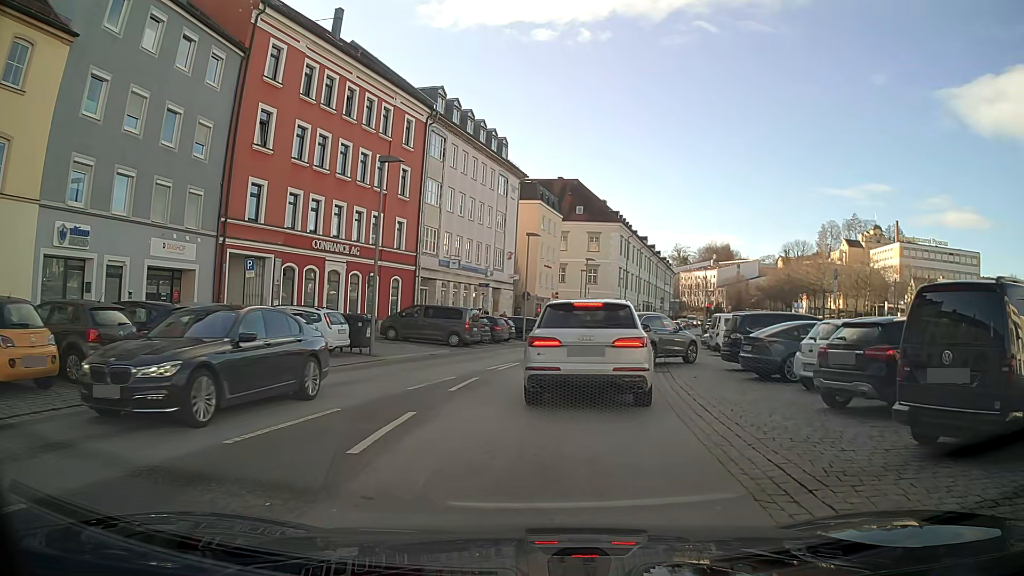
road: tertiary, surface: asphalt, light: Day
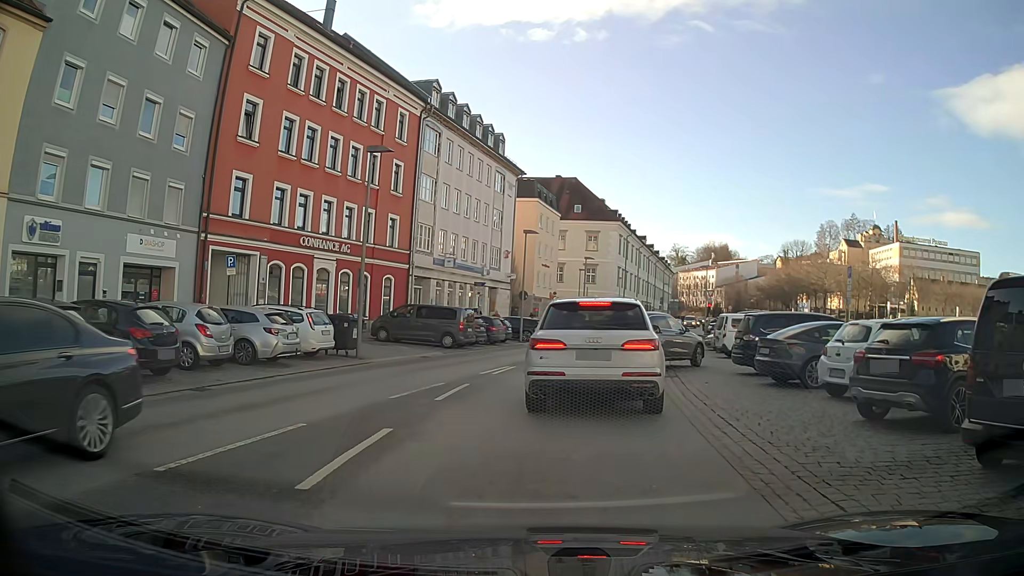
(0.0, +1.4) m; 0°
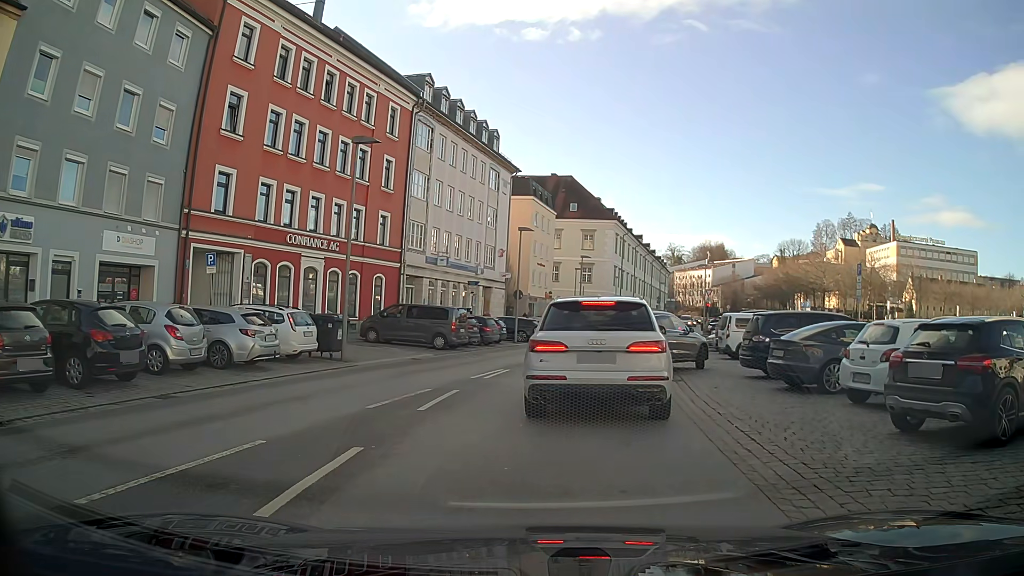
(0.0, +1.2) m; 0°
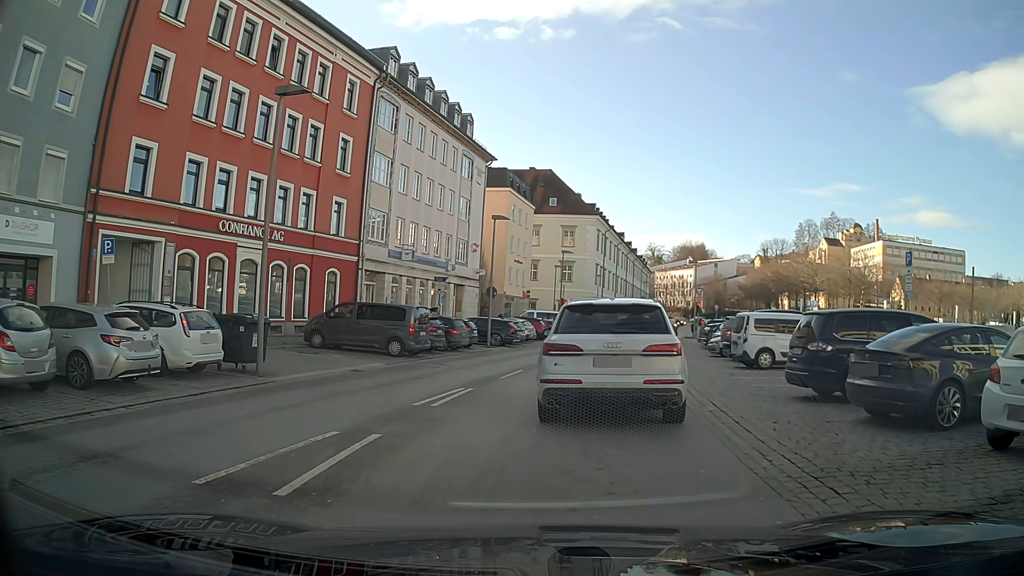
(+0.1, +4.9) m; +1°
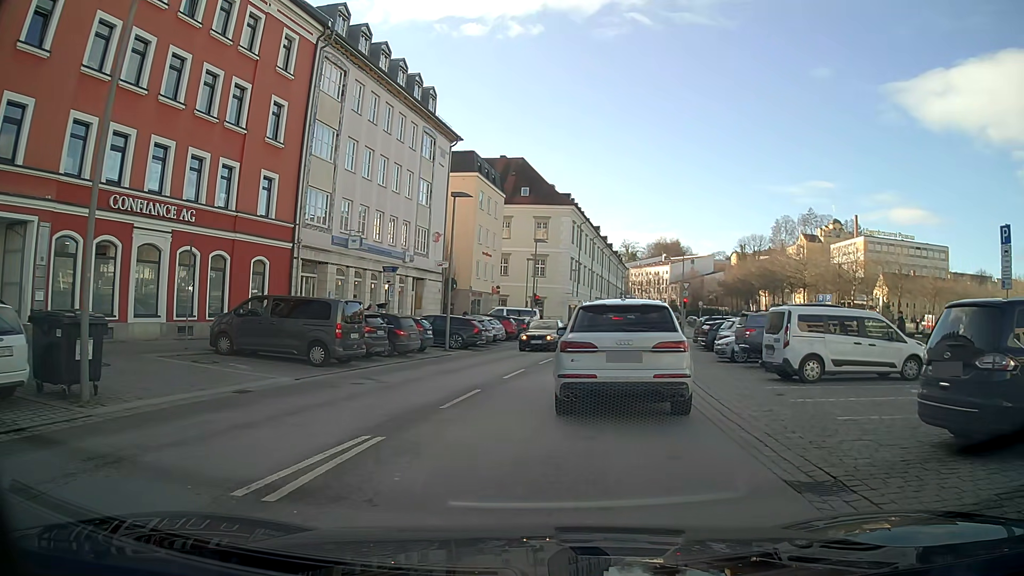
(+0.2, +6.0) m; +3°
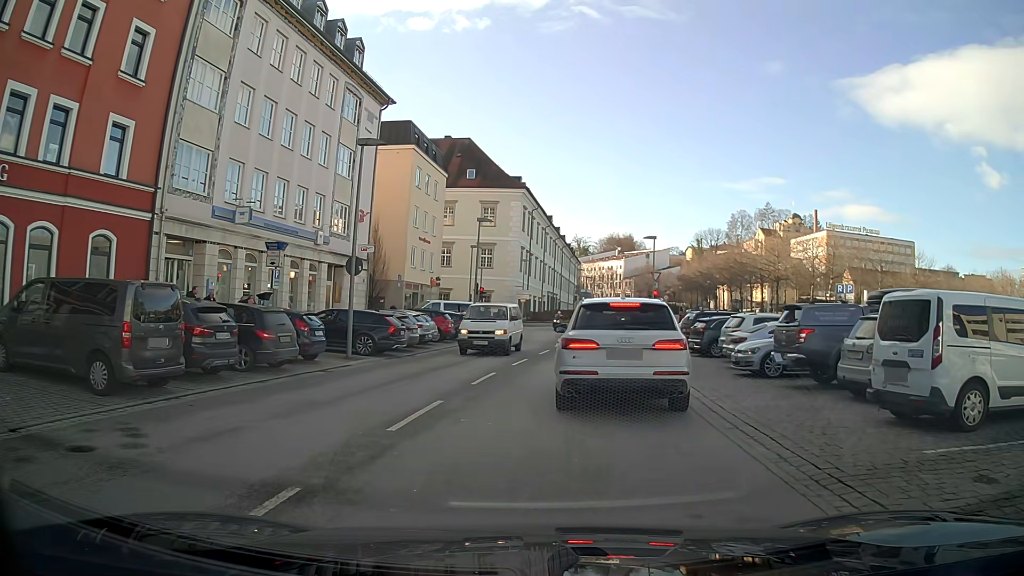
(+0.3, +8.2) m; +4°
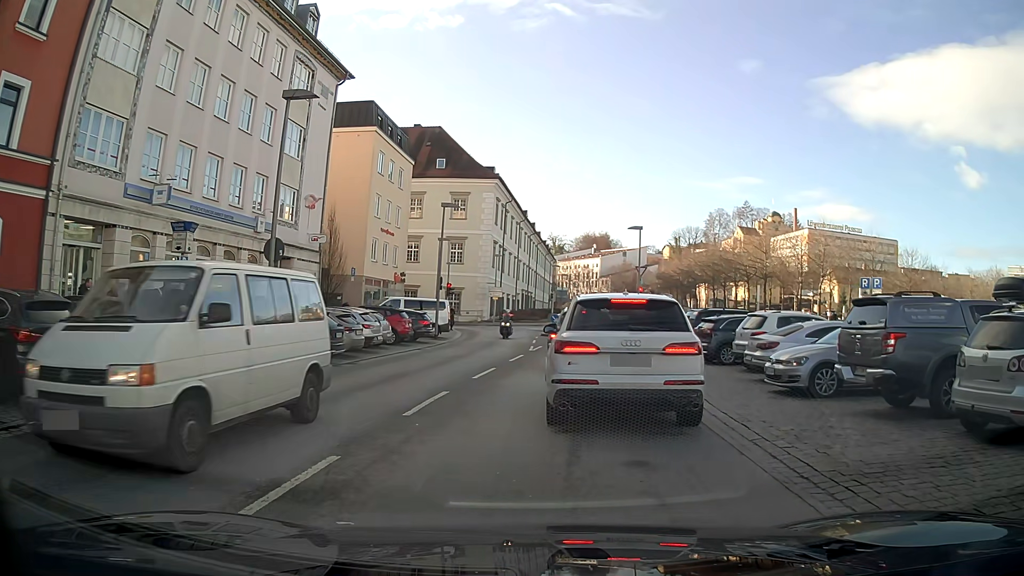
(+0.1, +4.6) m; +2°
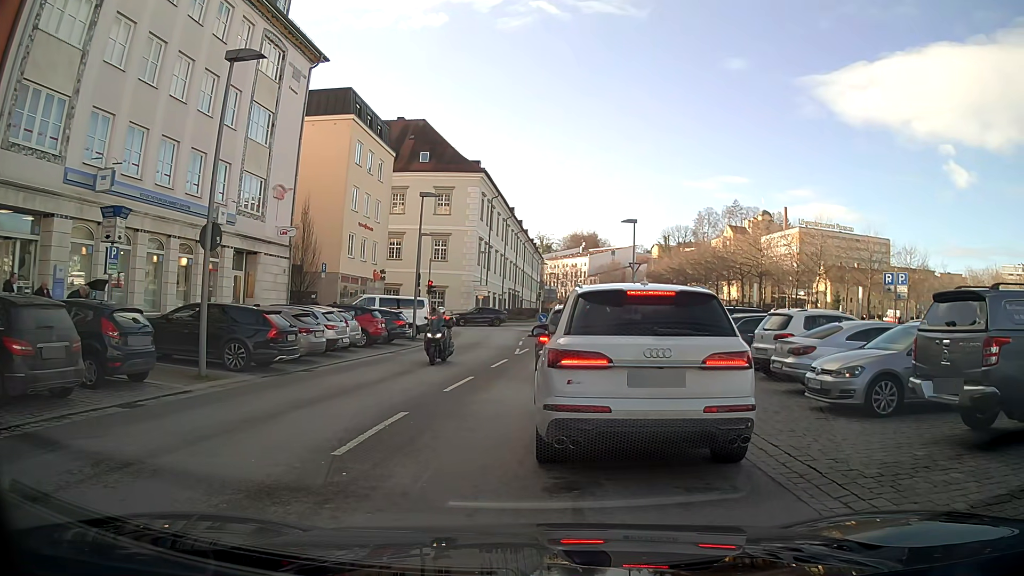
(0.0, +2.6) m; 0°
(0, +10) (+1, +20) (+2, +30) (+3, +40) (+5, +50) (+6, +60) (+8, +69) (+9, +79) (+10, +89) (+10, +99) m
